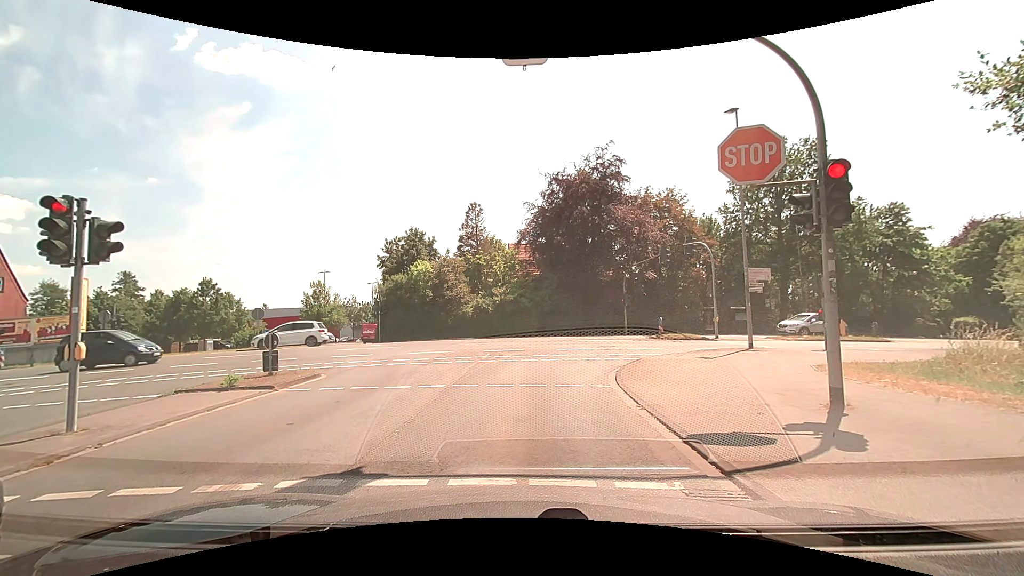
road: tertiary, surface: asphalt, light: Day
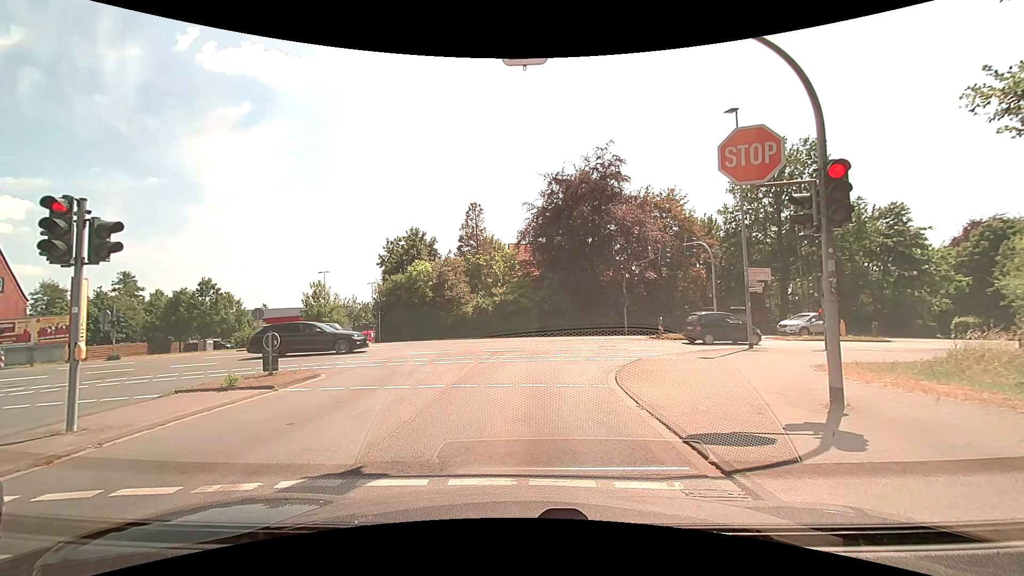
(0.0, 0.0) m; 0°
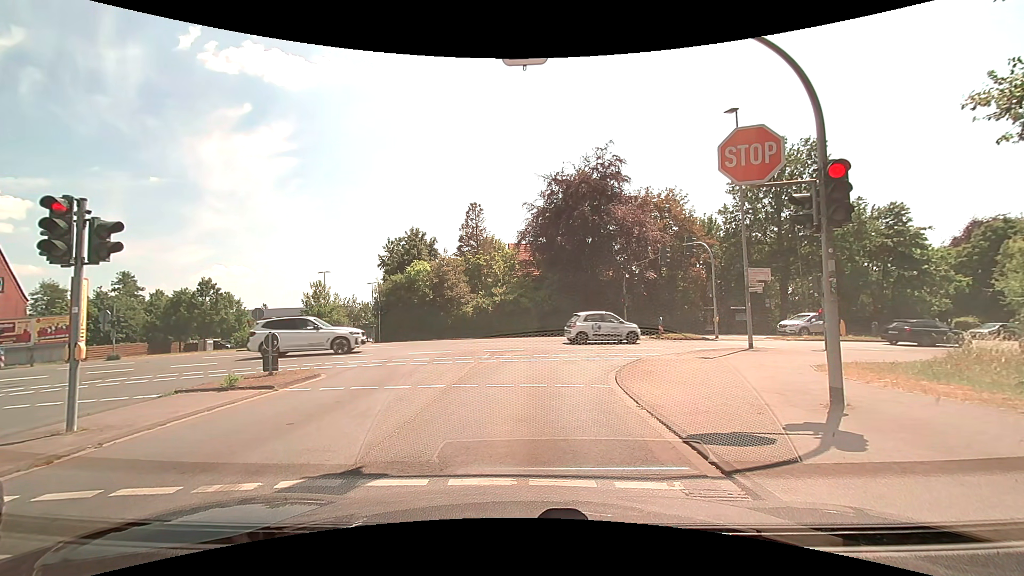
(0.0, 0.0) m; 0°
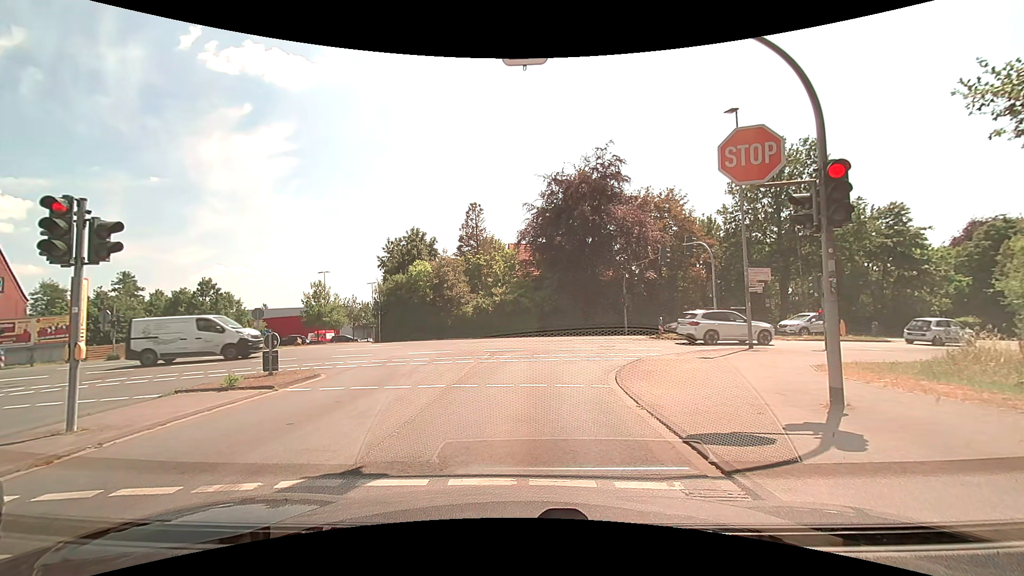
(0.0, 0.0) m; 0°
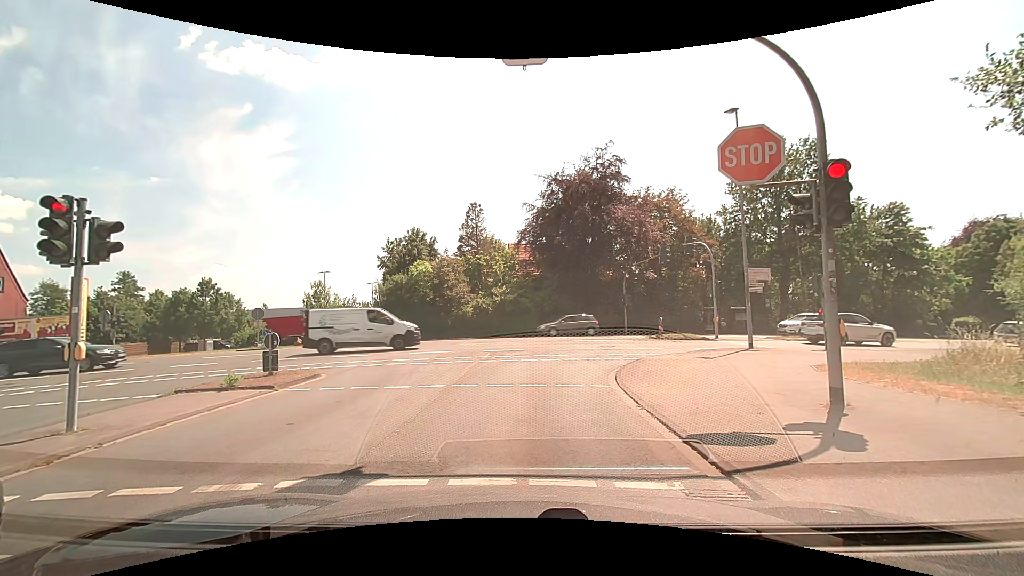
(0.0, 0.0) m; 0°
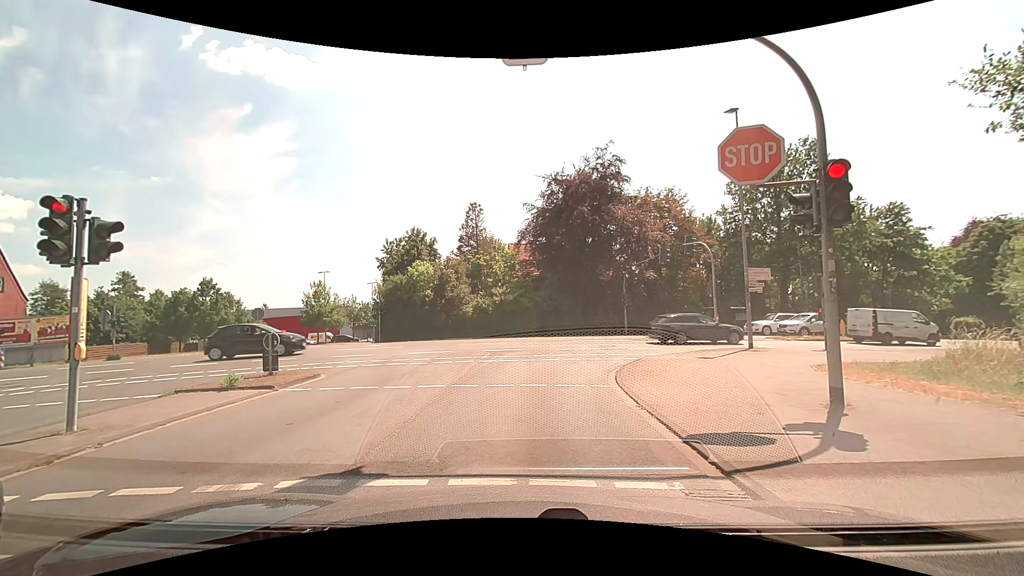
(0.0, 0.0) m; 0°
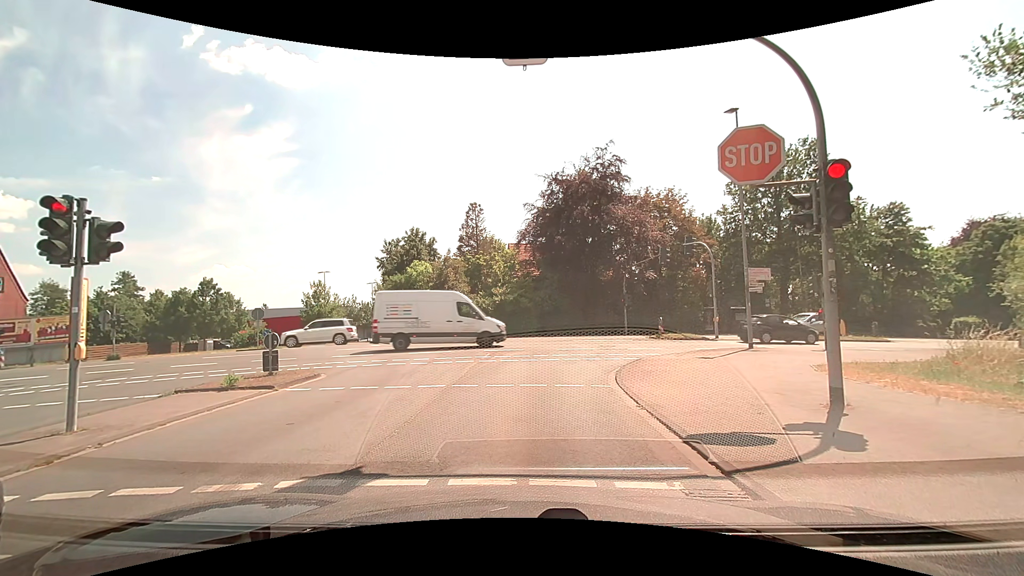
(0.0, 0.0) m; 0°
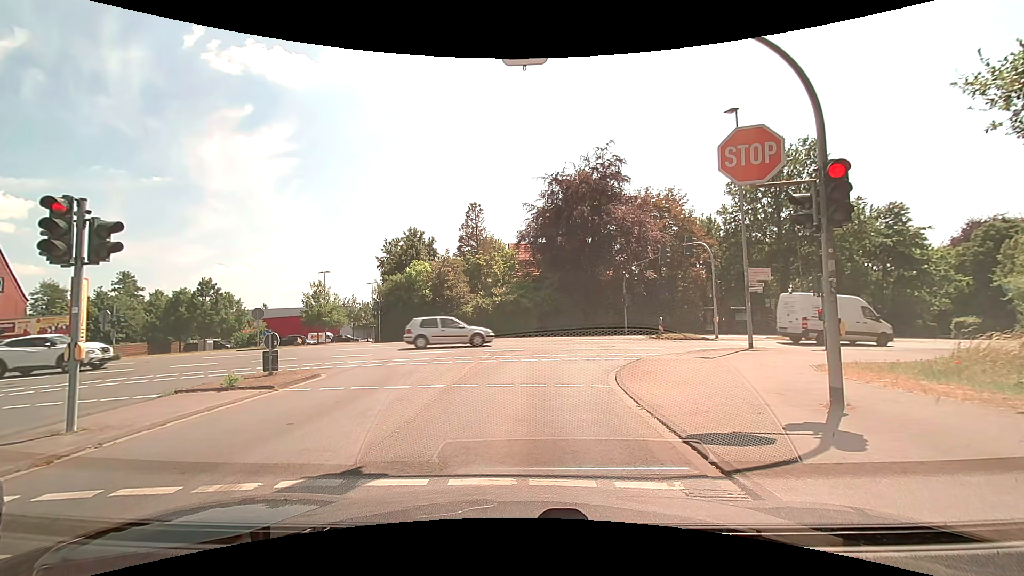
(0.0, 0.0) m; 0°
(0, +10) (+2, +20) (+9, +26) (+19, +29) (+29, +32) (+38, +34) (+48, +37) (+58, +39) (+67, +42) (+77, +44) m
